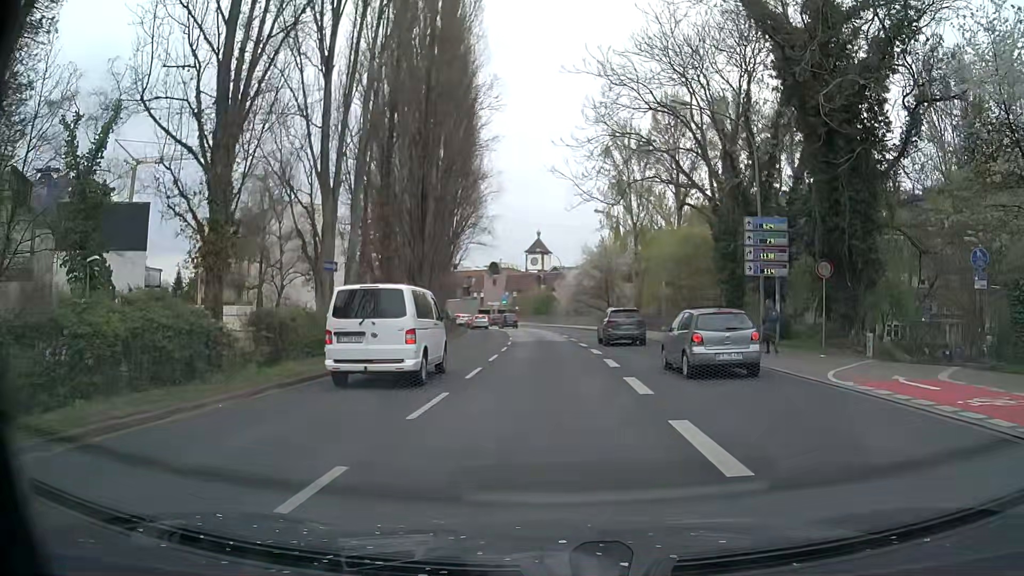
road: primary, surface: asphalt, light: Day
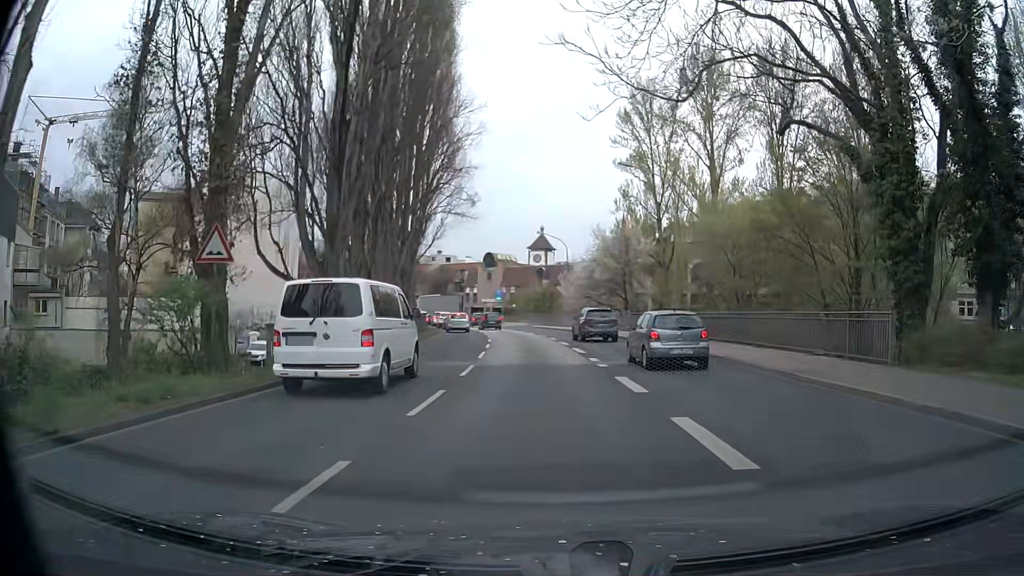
(0.0, +17.8) m; -1°
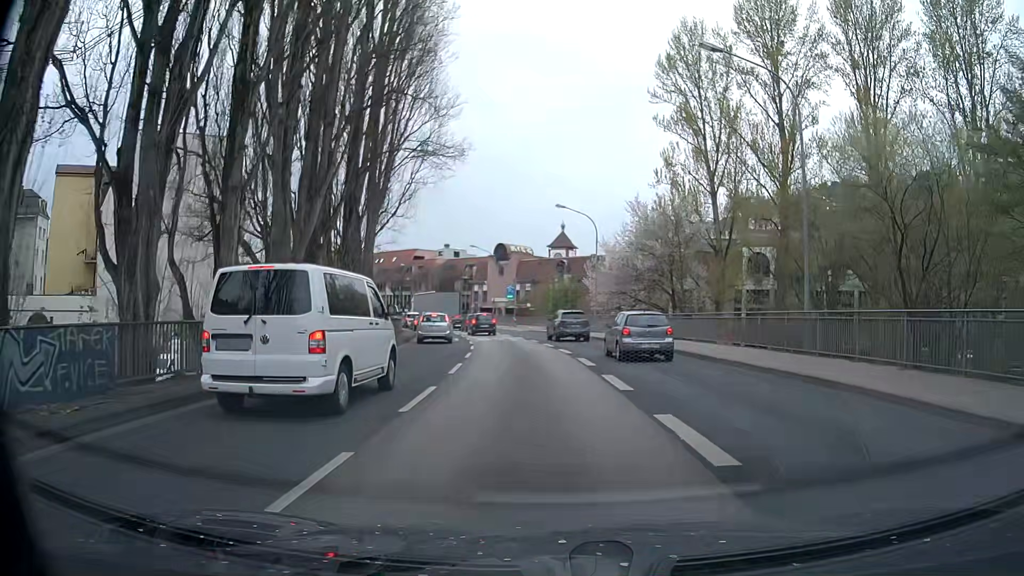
(0.0, +17.9) m; -1°
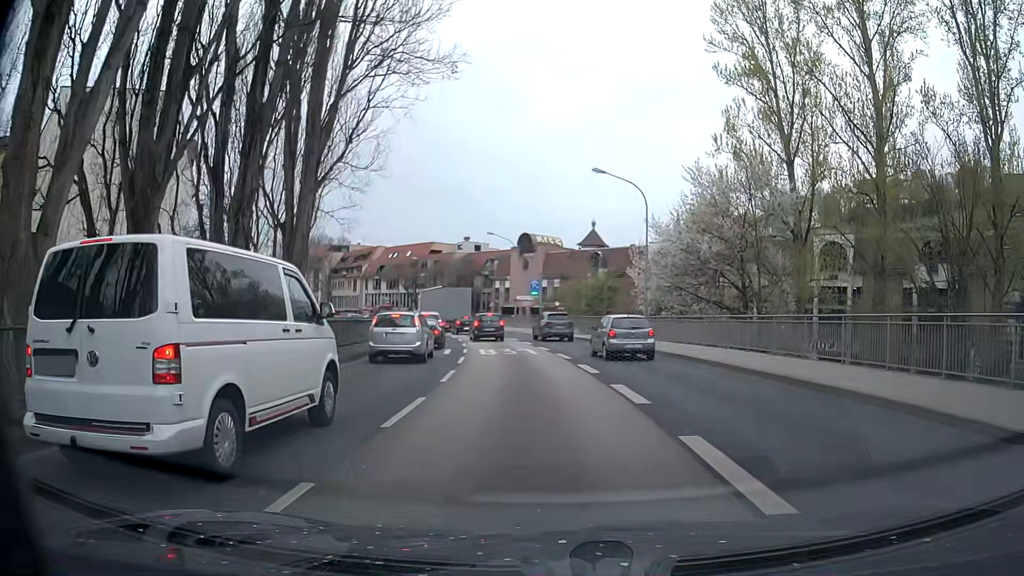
(-0.3, +13.3) m; -1°
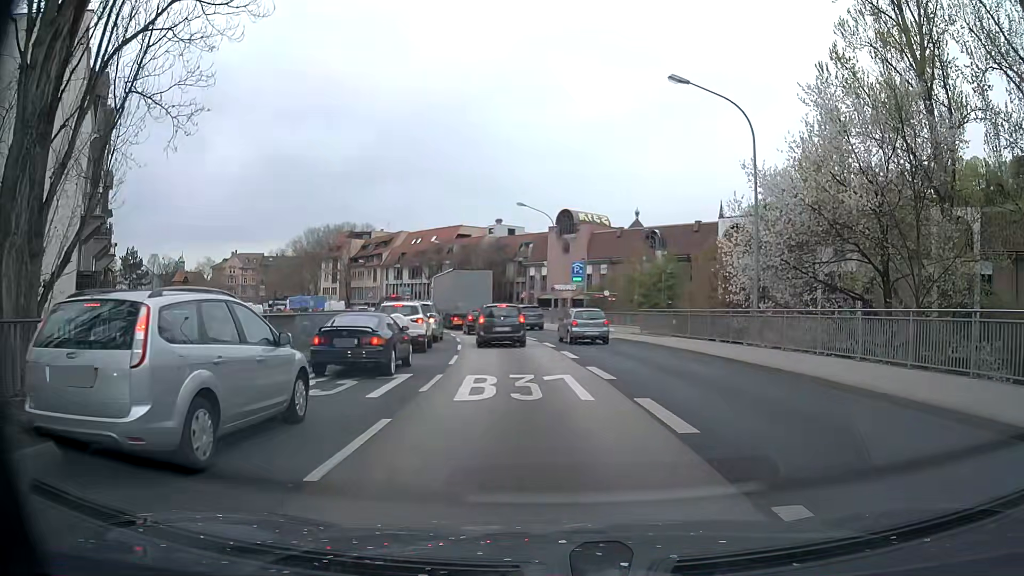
(-0.5, +14.7) m; -4°
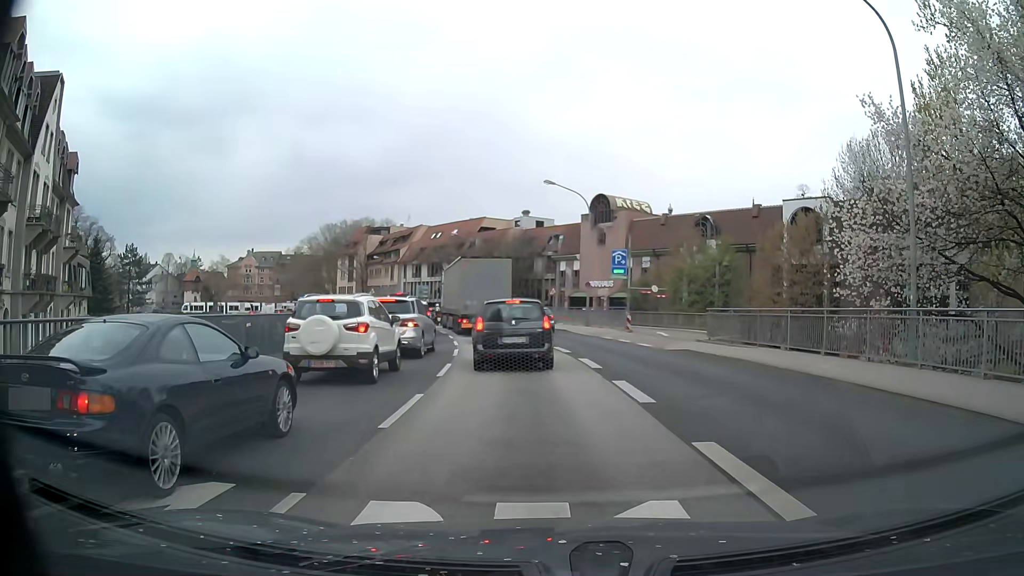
(-0.3, +9.4) m; -3°
